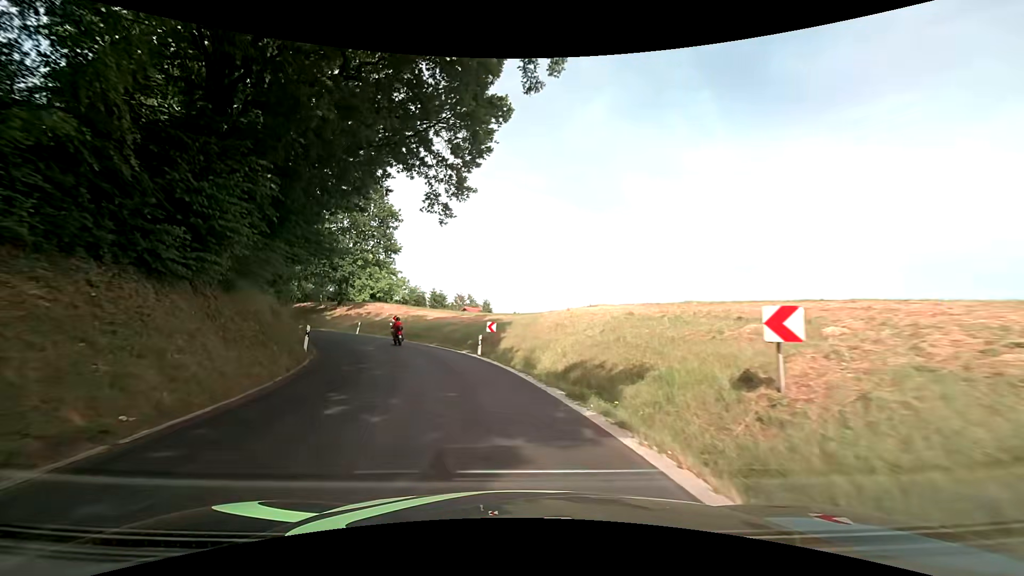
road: tertiary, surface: asphalt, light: Day
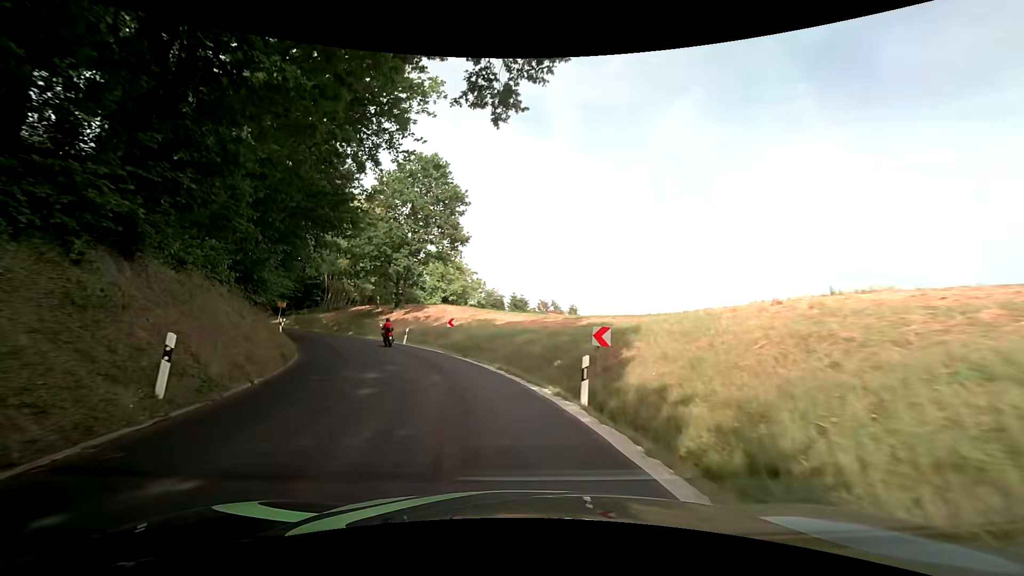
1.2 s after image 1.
(-1.0, +13.0) m; -9°
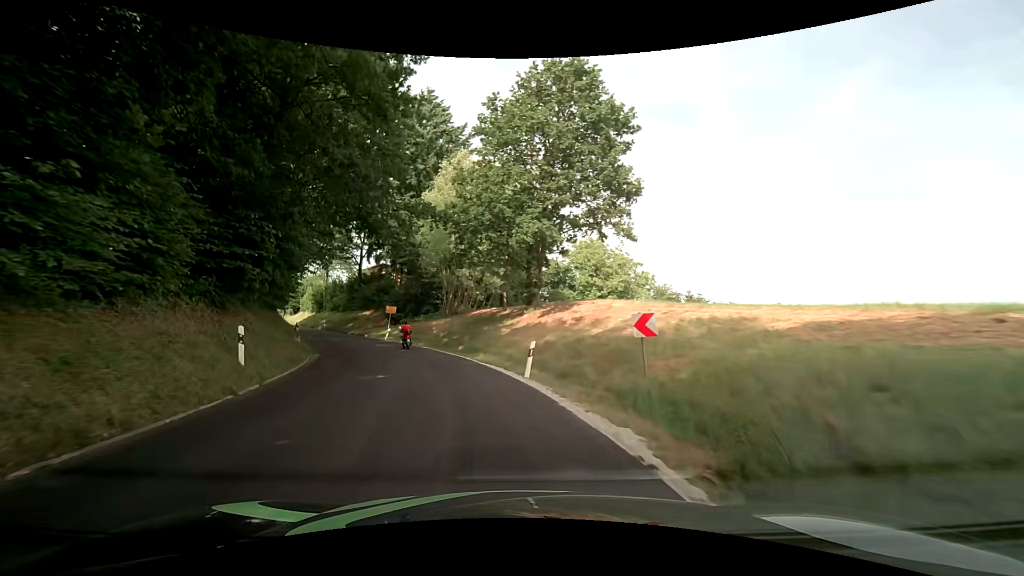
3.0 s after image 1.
(-2.9, +19.5) m; -17°
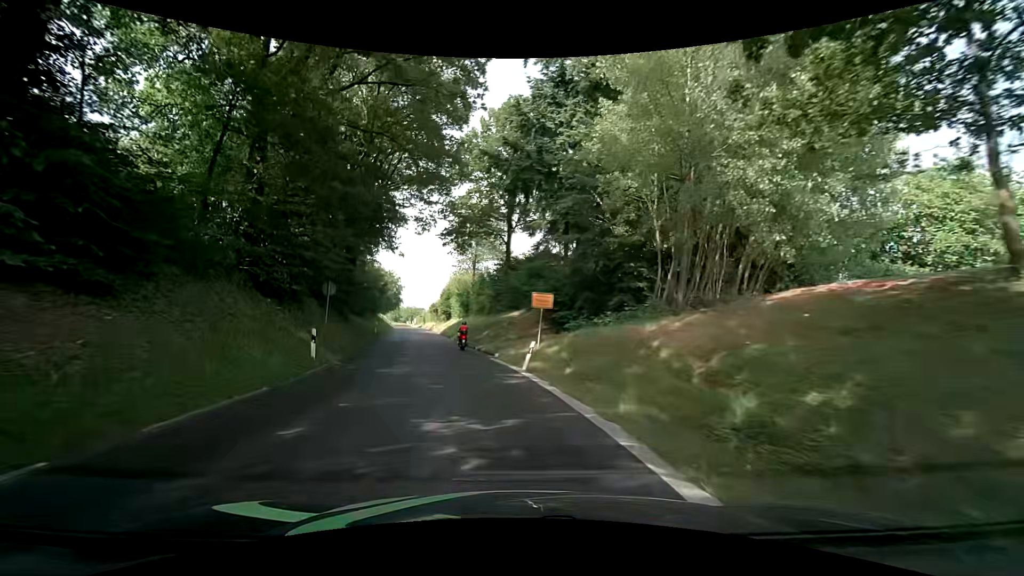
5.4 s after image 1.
(-5.1, +26.8) m; -20°
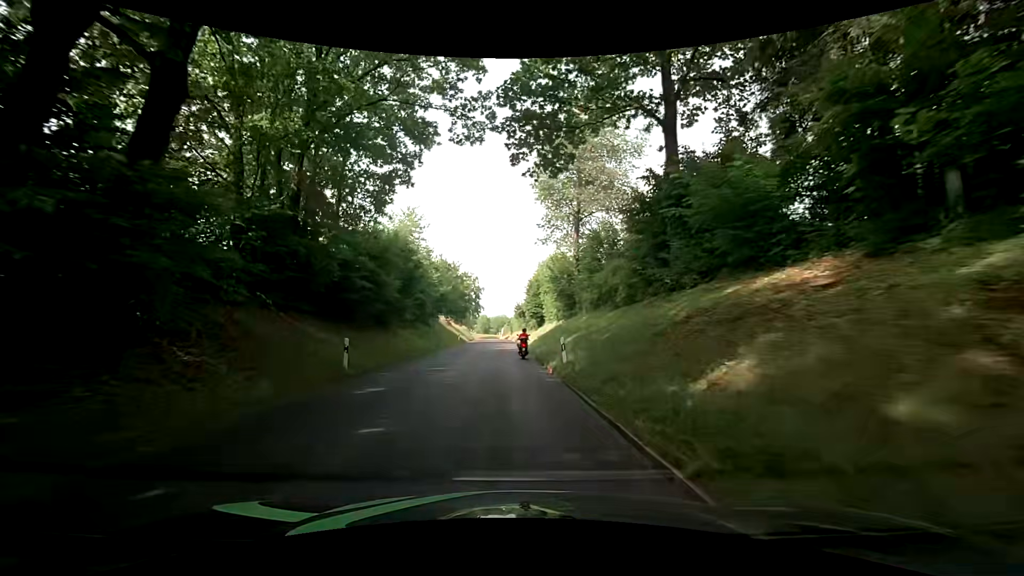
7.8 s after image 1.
(-3.4, +27.9) m; -11°
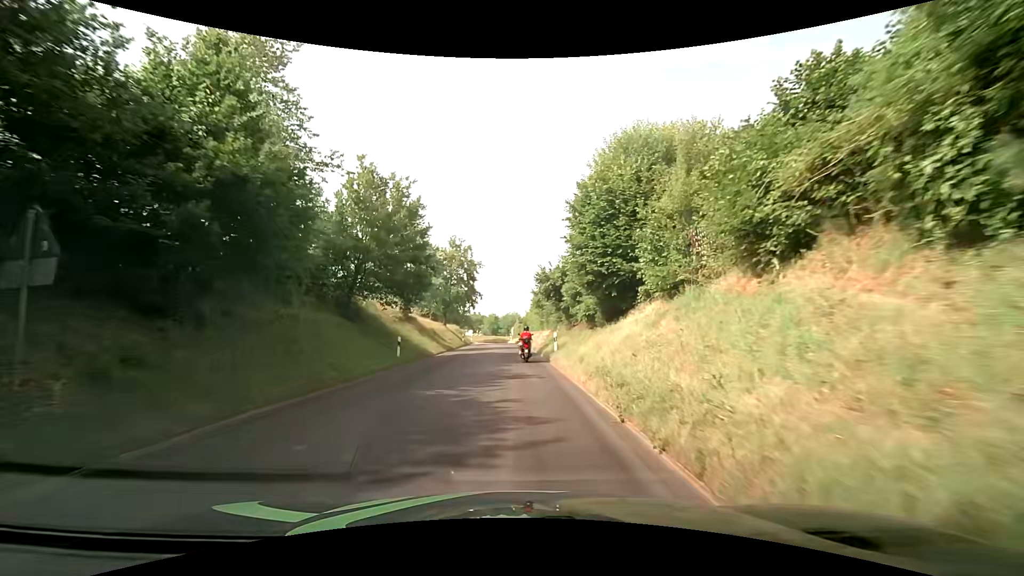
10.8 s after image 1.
(-0.8, +36.1) m; -2°
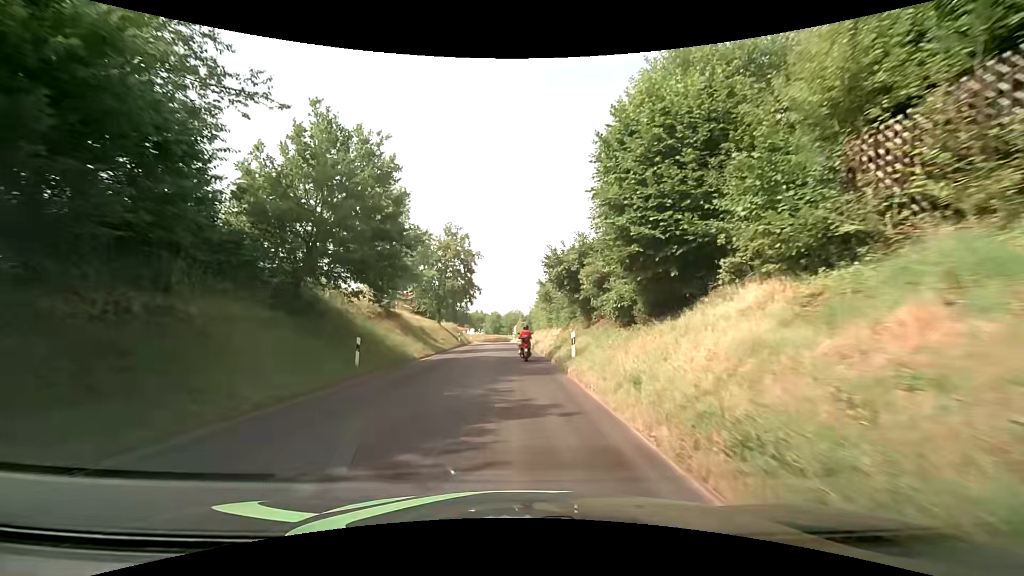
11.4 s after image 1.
(0.0, +6.5) m; 0°
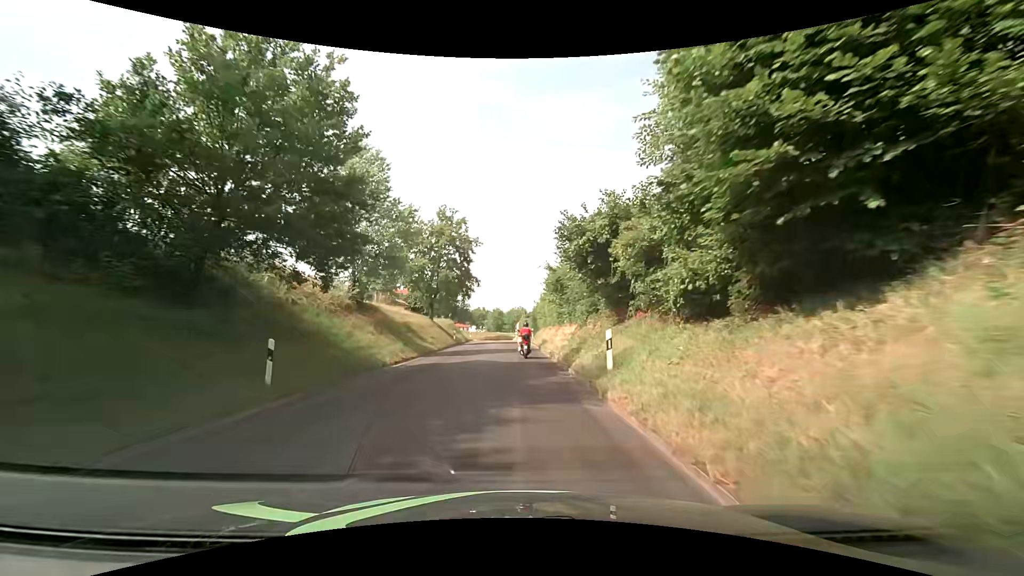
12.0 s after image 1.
(-0.1, +6.3) m; -1°
(0, +10) (0, +20) (0, +30) (0, +40) (-1, +50) (-1, +60) (-2, +70) (-2, +80) (-1, +90) (+1, +100) m
